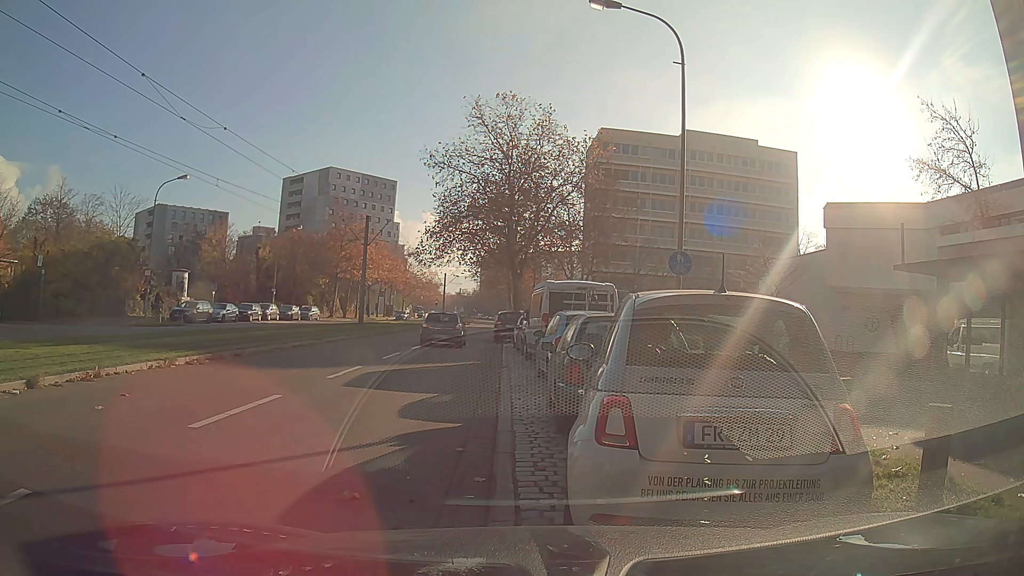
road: tertiary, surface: asphalt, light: Day
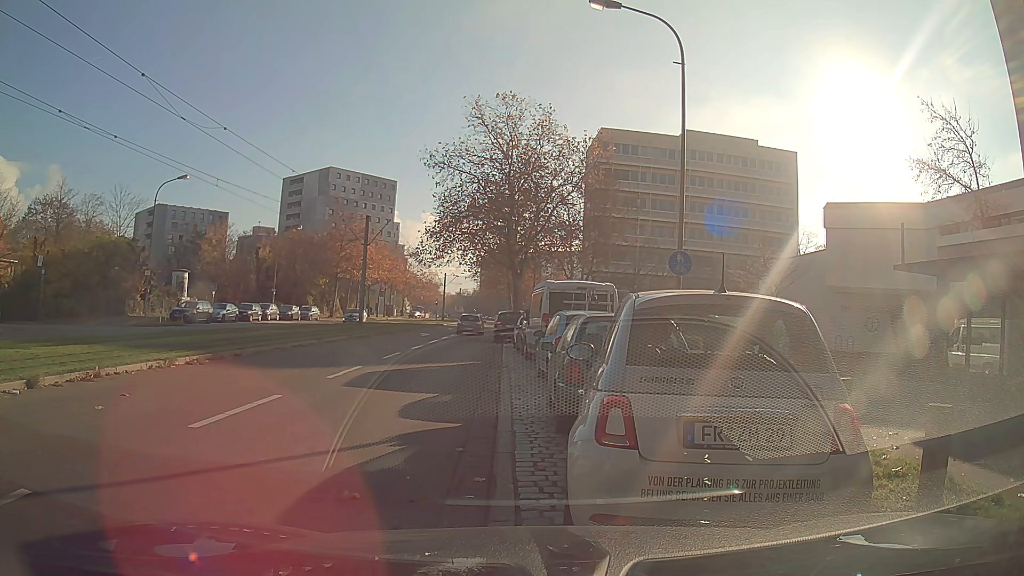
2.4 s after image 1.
(0.0, 0.0) m; 0°
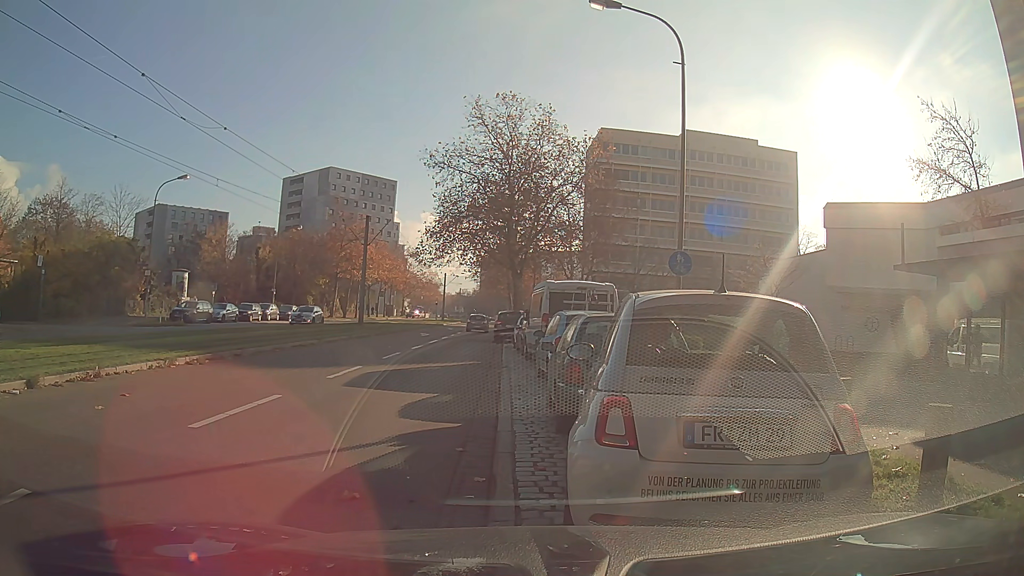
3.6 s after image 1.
(0.0, 0.0) m; 0°
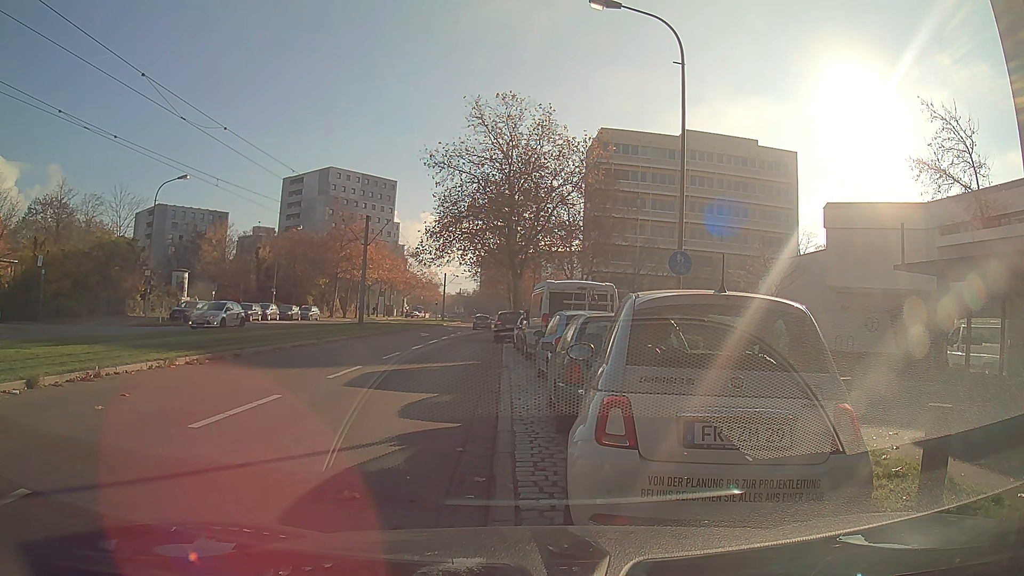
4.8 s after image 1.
(0.0, 0.0) m; 0°
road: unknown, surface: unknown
